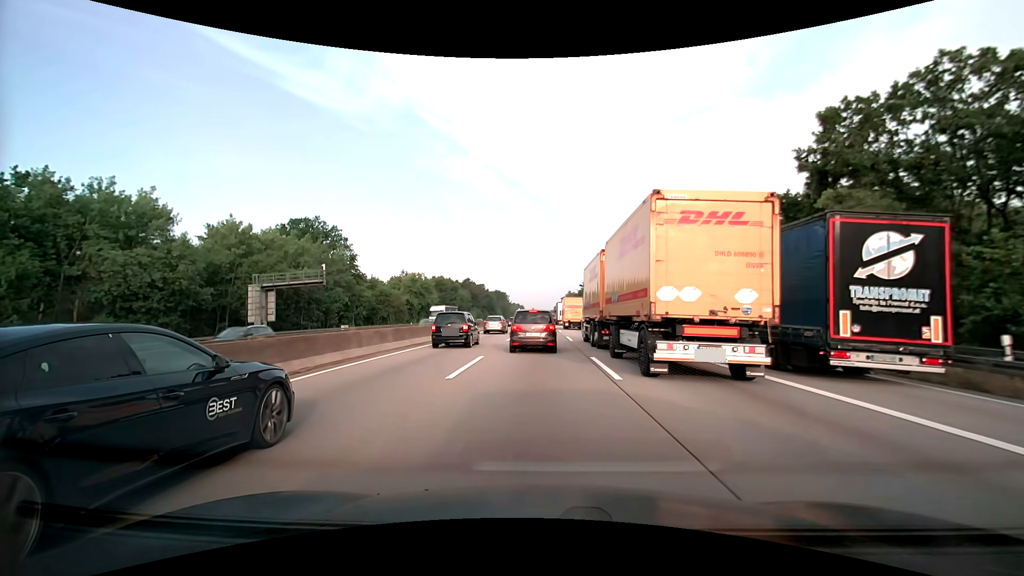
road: motorway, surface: asphalt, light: Day
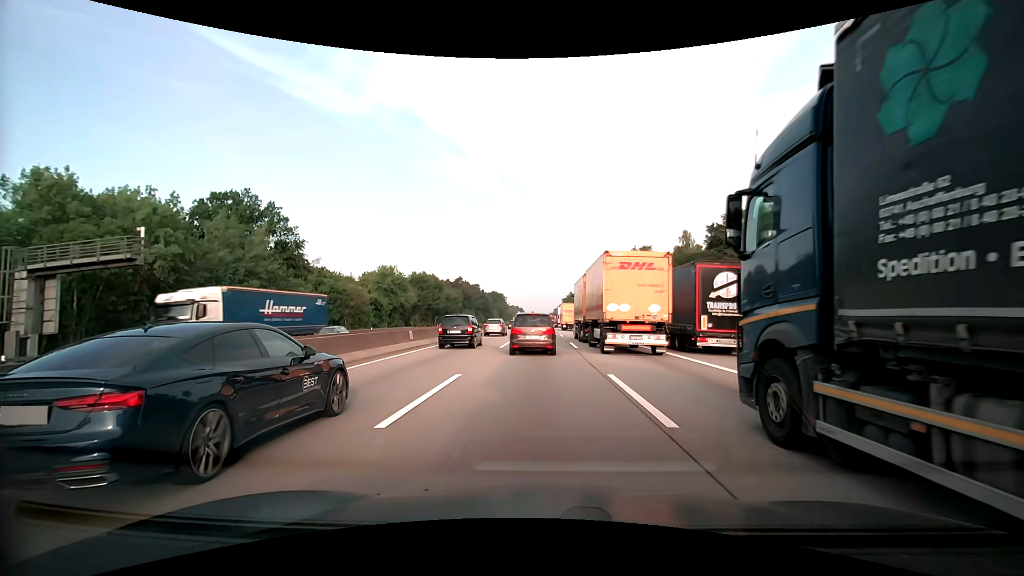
(+0.1, +22.1) m; 0°
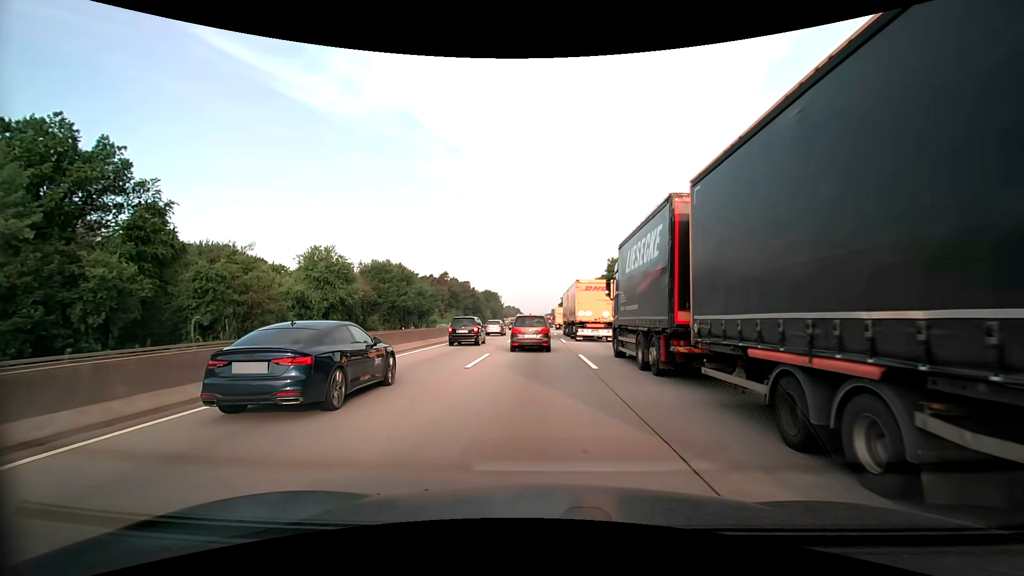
(+0.1, +28.2) m; 0°
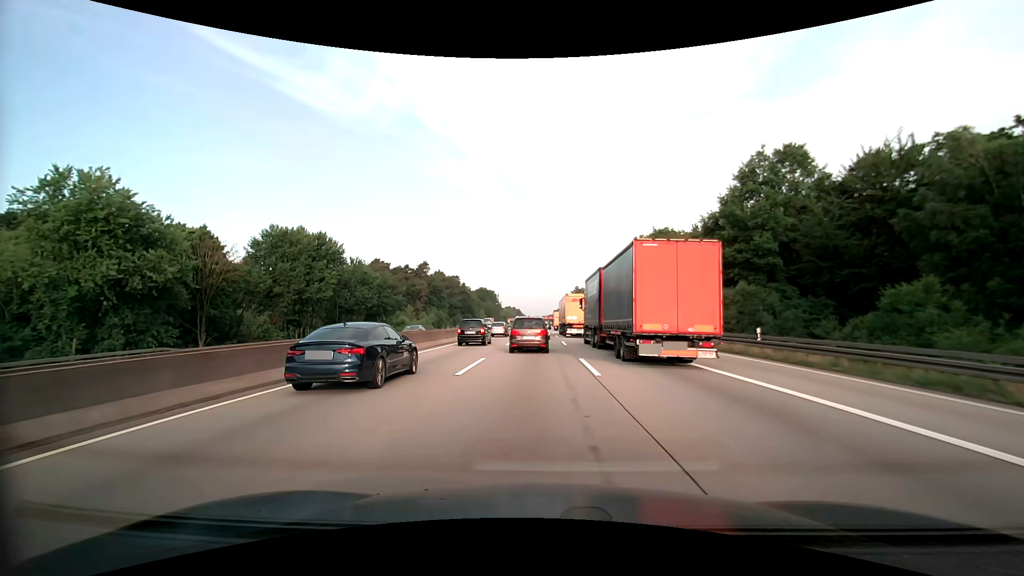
(0.0, +37.8) m; 0°
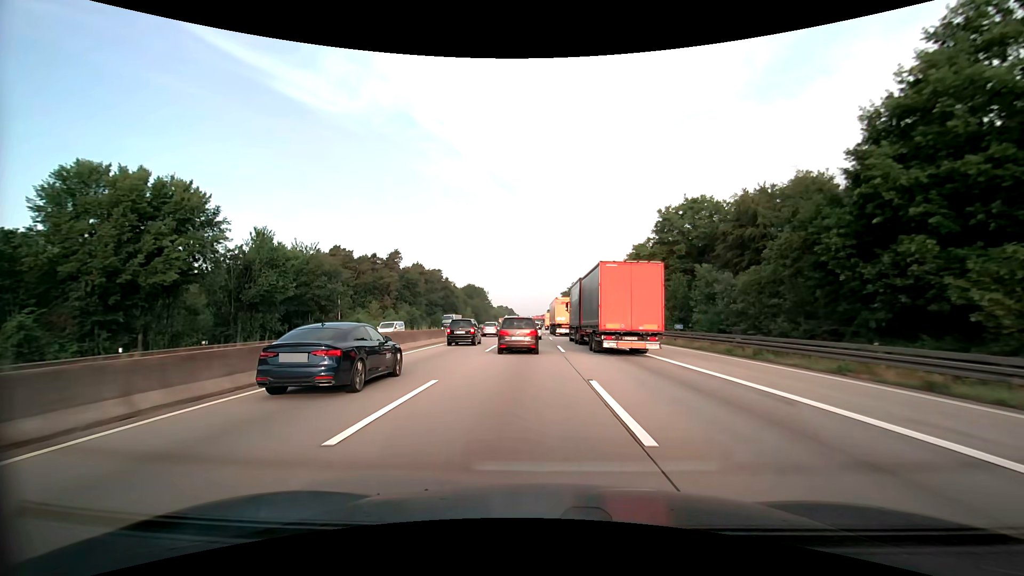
(+0.1, +25.4) m; +1°
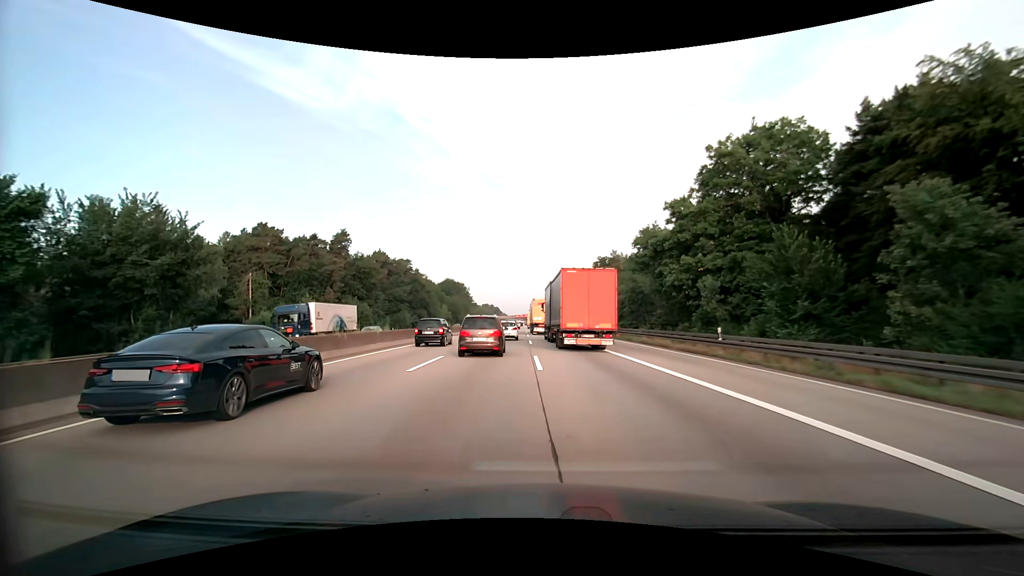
(+0.4, +27.9) m; +1°
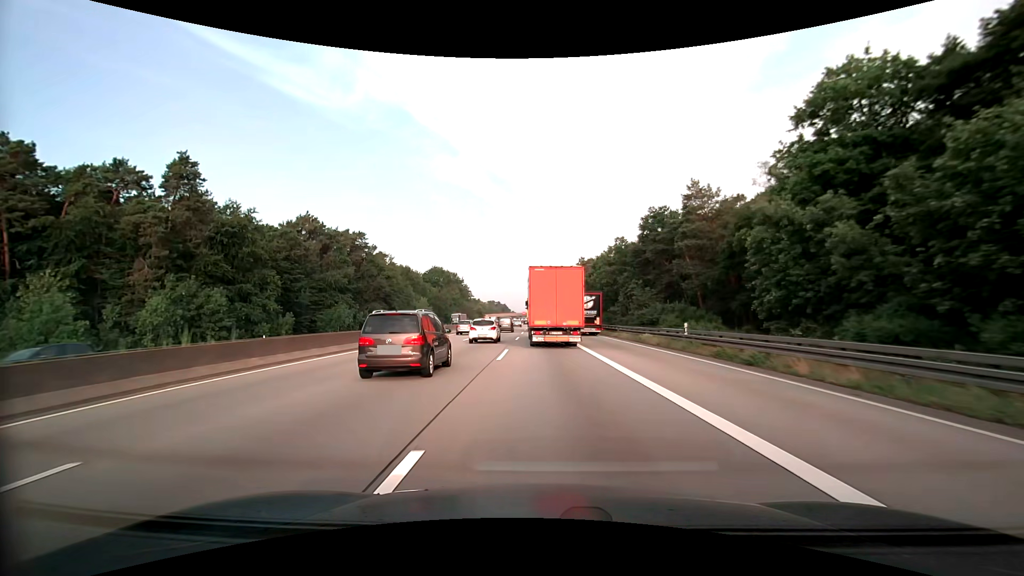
(-0.2, +51.2) m; -1°
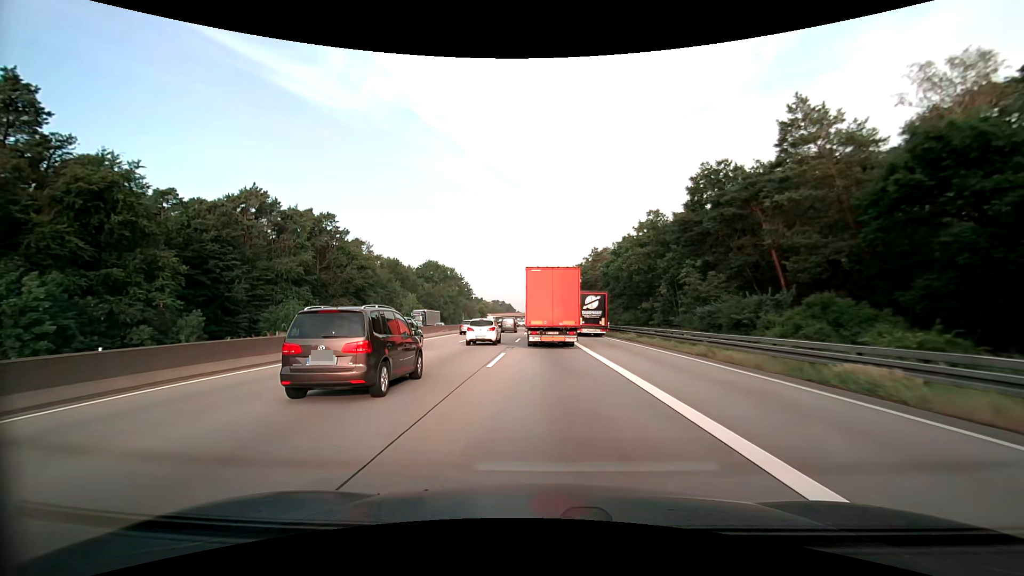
(-0.2, +20.7) m; 0°
